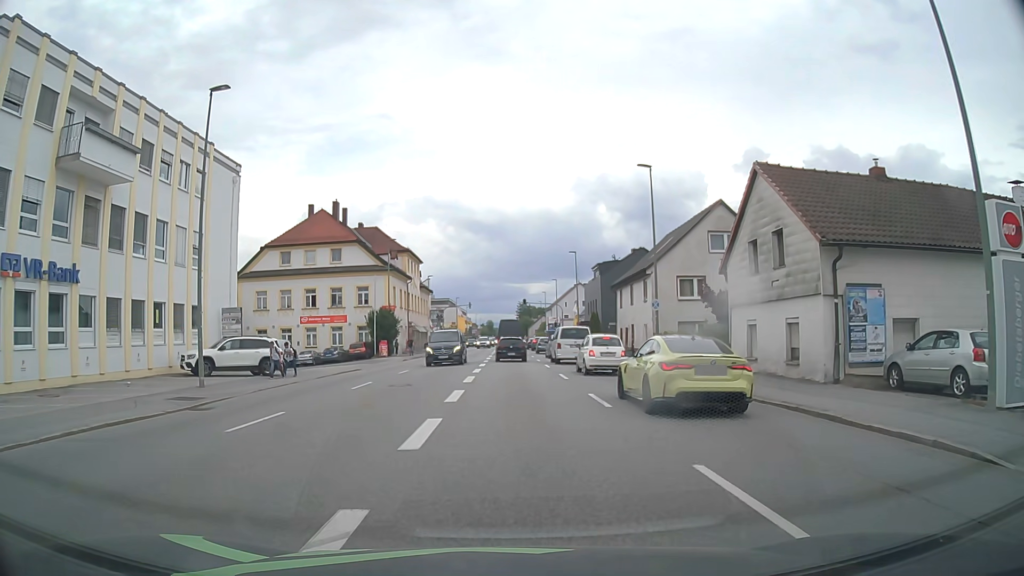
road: tertiary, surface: asphalt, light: Day
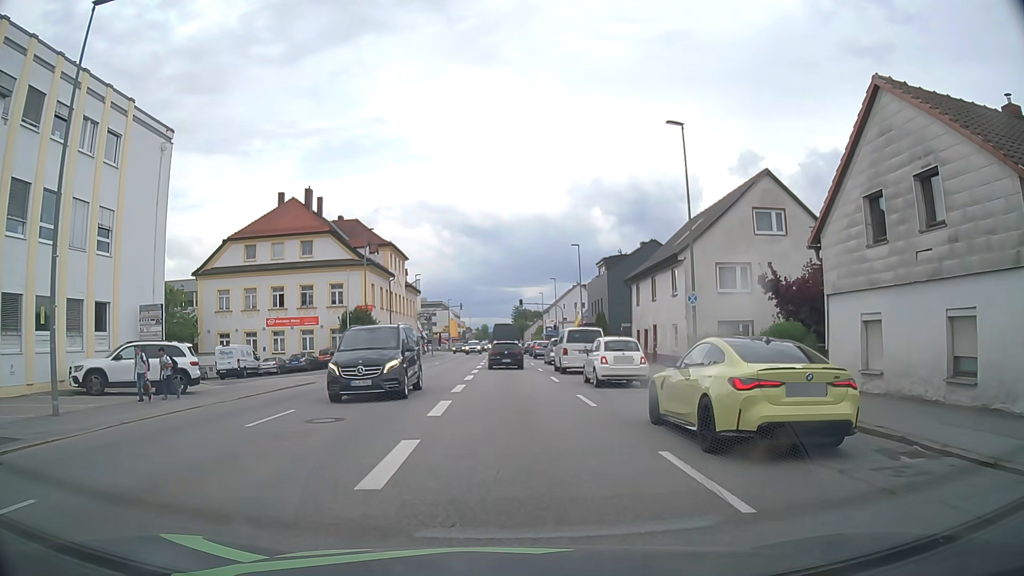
(0.0, +7.9) m; 0°
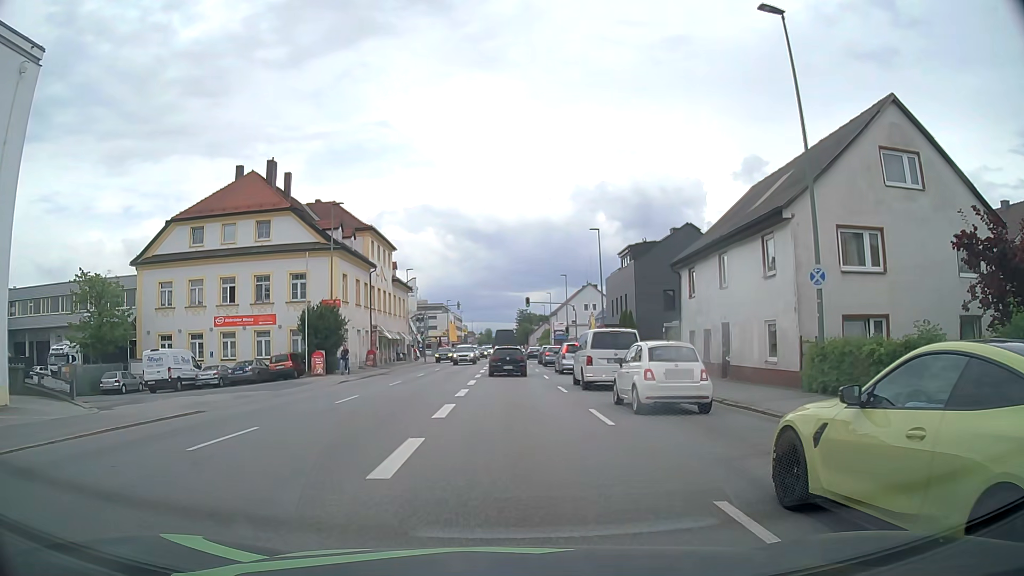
(0.0, +11.3) m; 0°
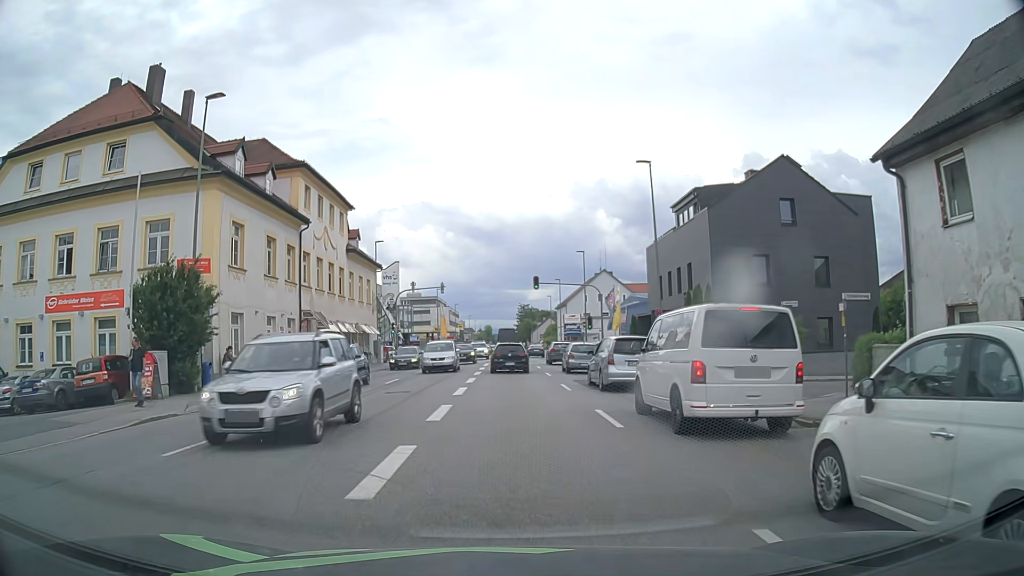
(-0.1, +19.2) m; 0°
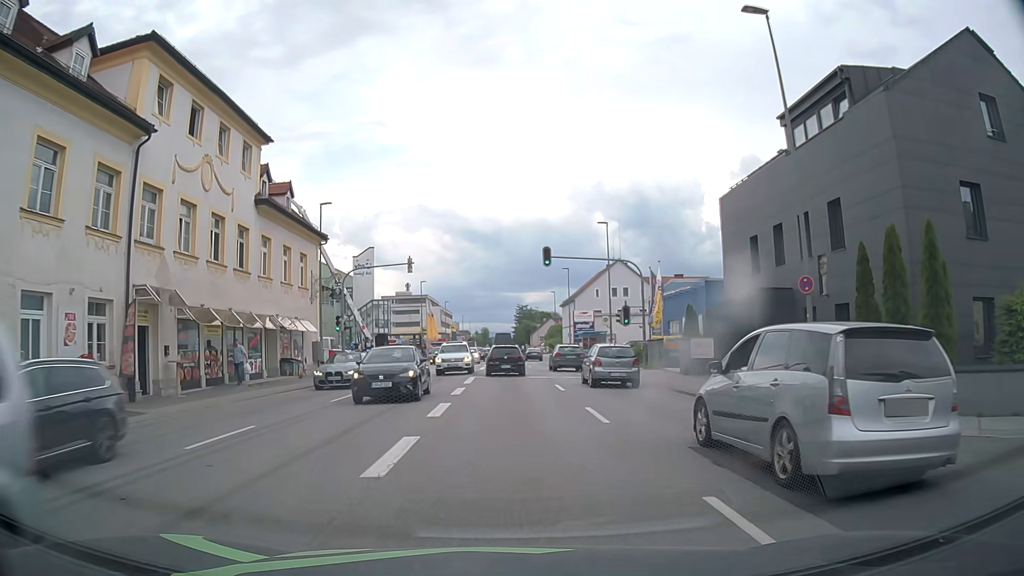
(+0.1, +17.1) m; +1°
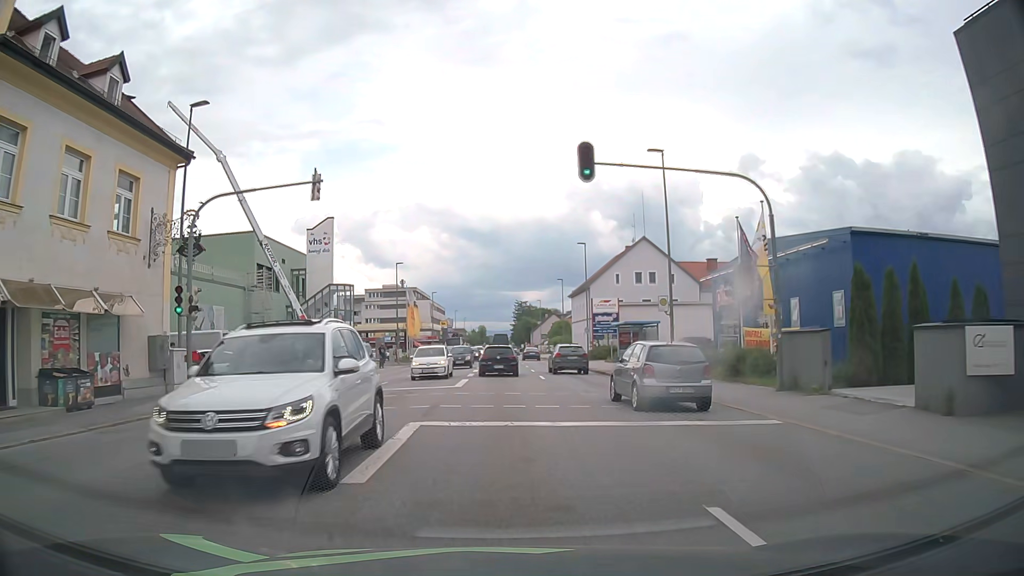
(-0.1, +18.5) m; 0°
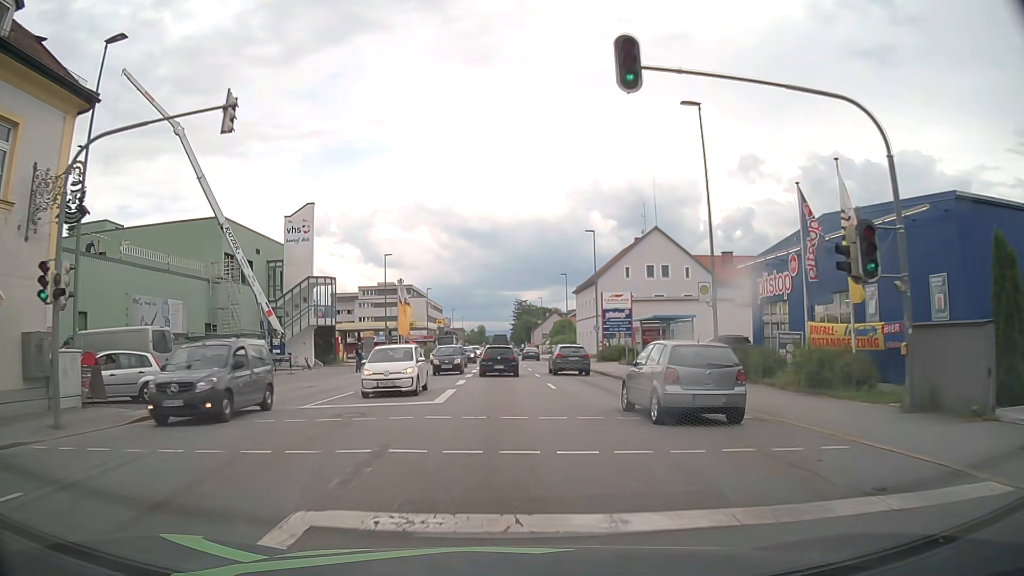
(0.0, +6.5) m; 0°
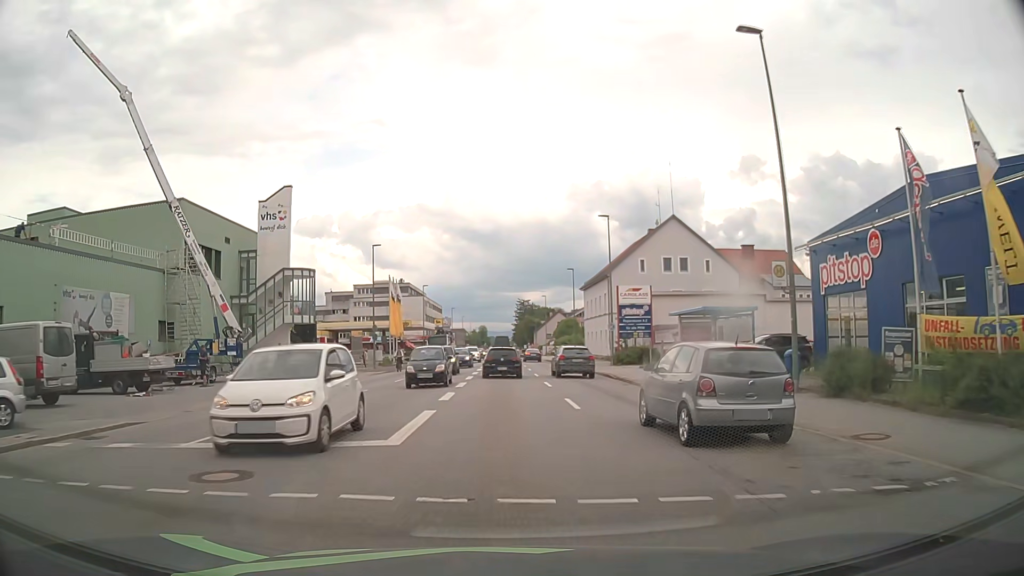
(0.0, +6.7) m; 0°
(0, +10) (0, +20) (0, +30) (0, +40) (0, +50) (0, +60) (0, +70) (0, +80) (0, +90) (0, +100) m
